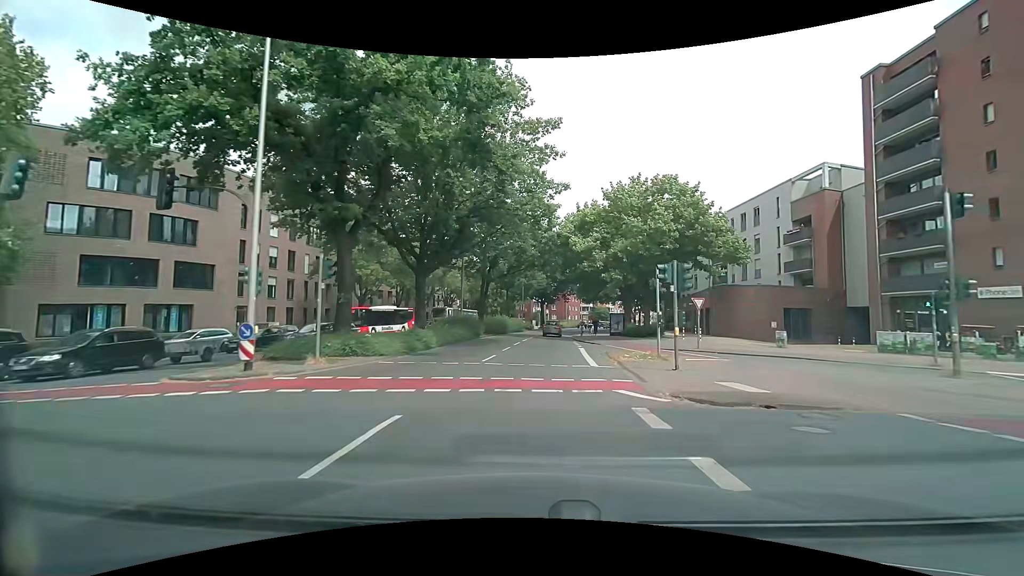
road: primary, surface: asphalt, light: Day
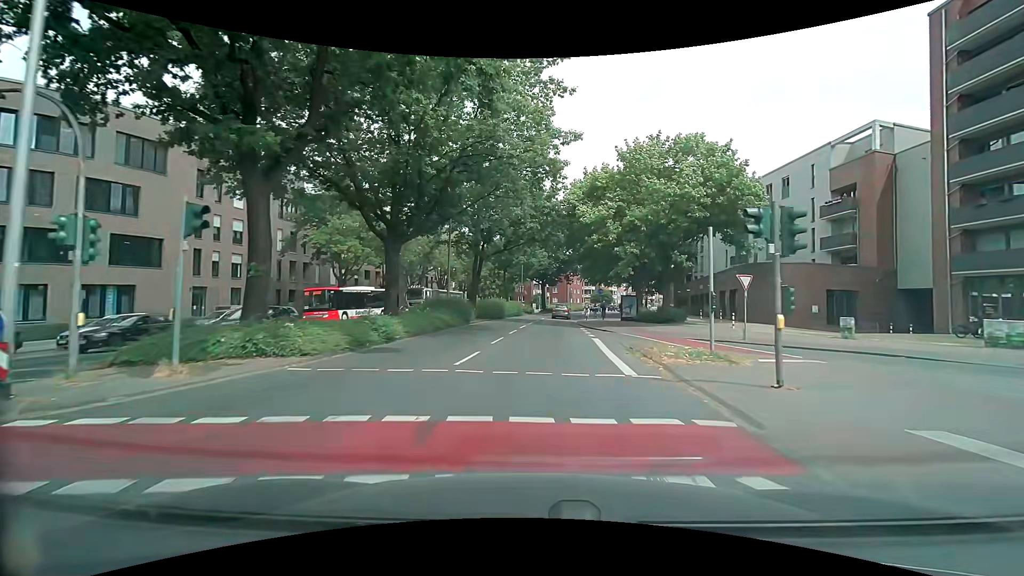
(0.0, +6.1) m; 0°
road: secondary
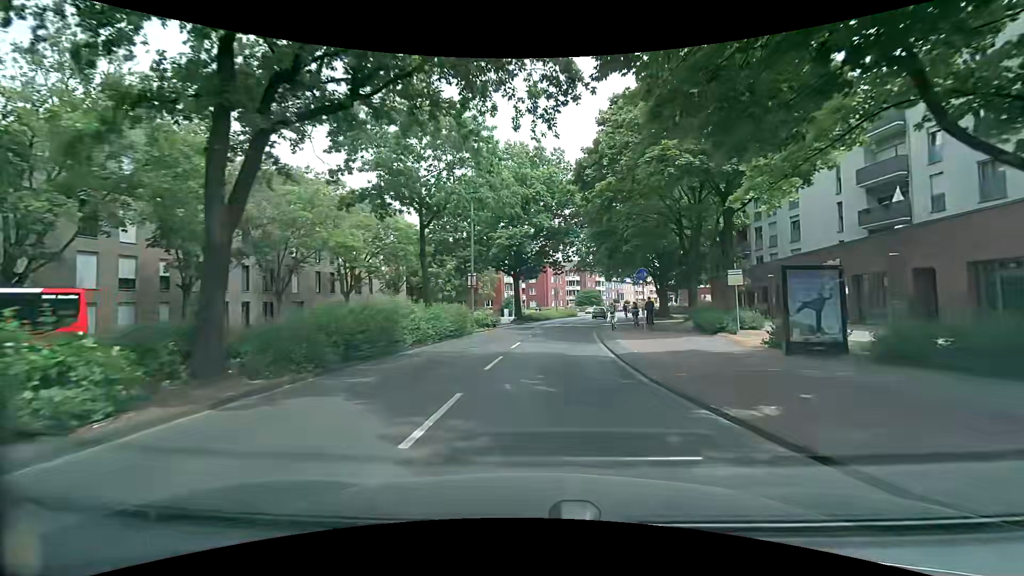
(+0.7, +30.4) m; +3°
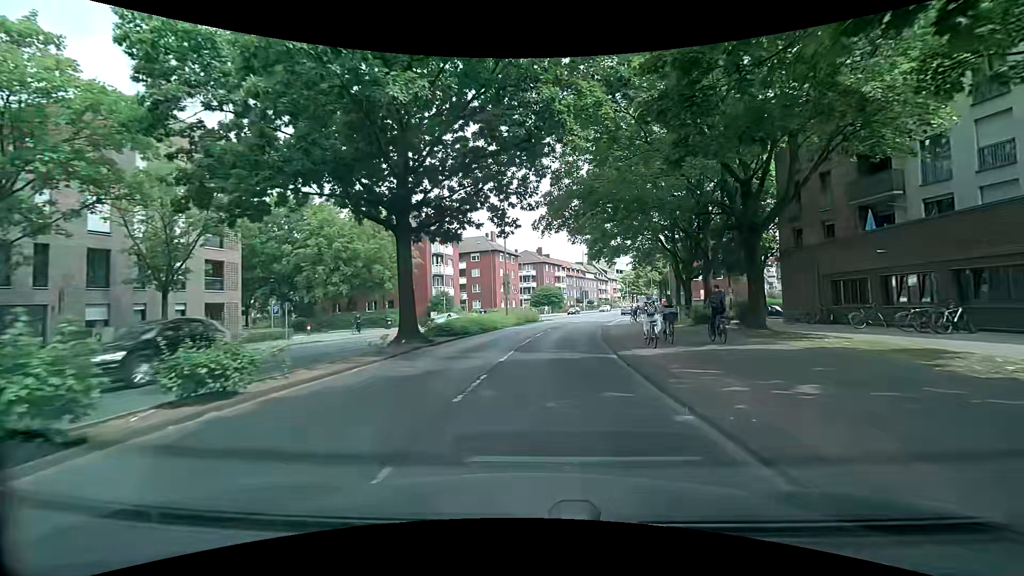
(+1.2, +27.6) m; +5°
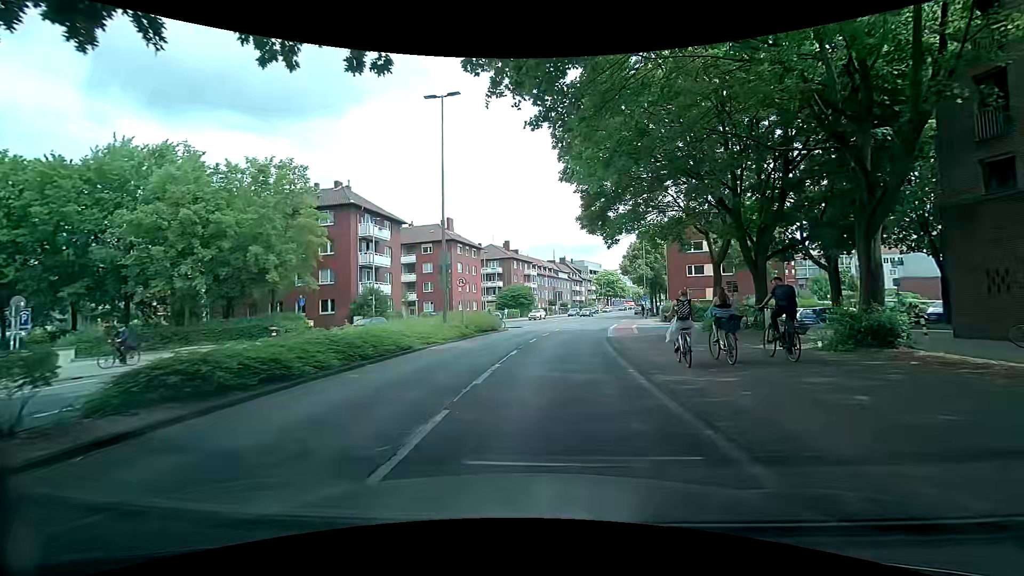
(+0.7, +16.0) m; +4°
